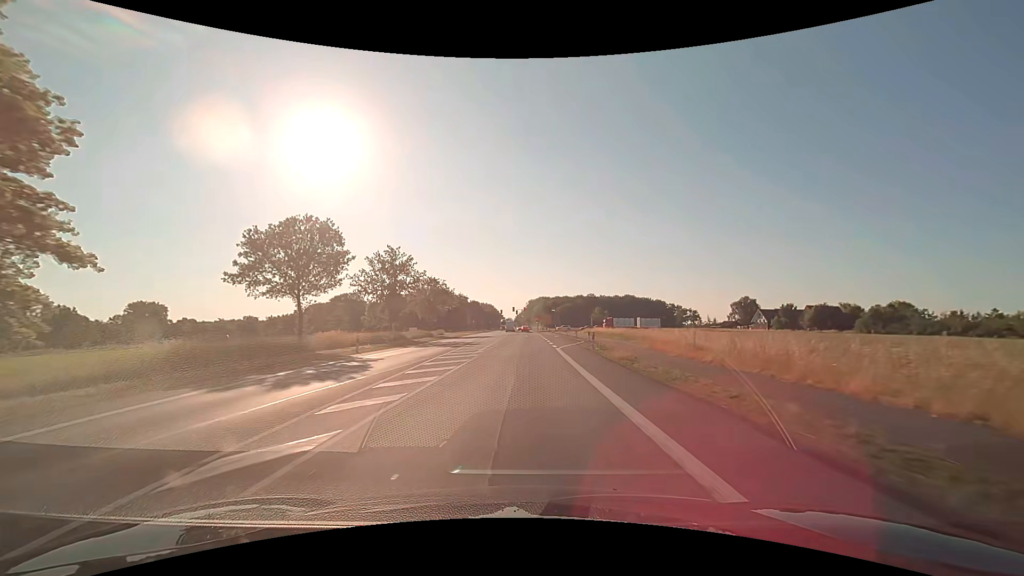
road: primary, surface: asphalt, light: Day
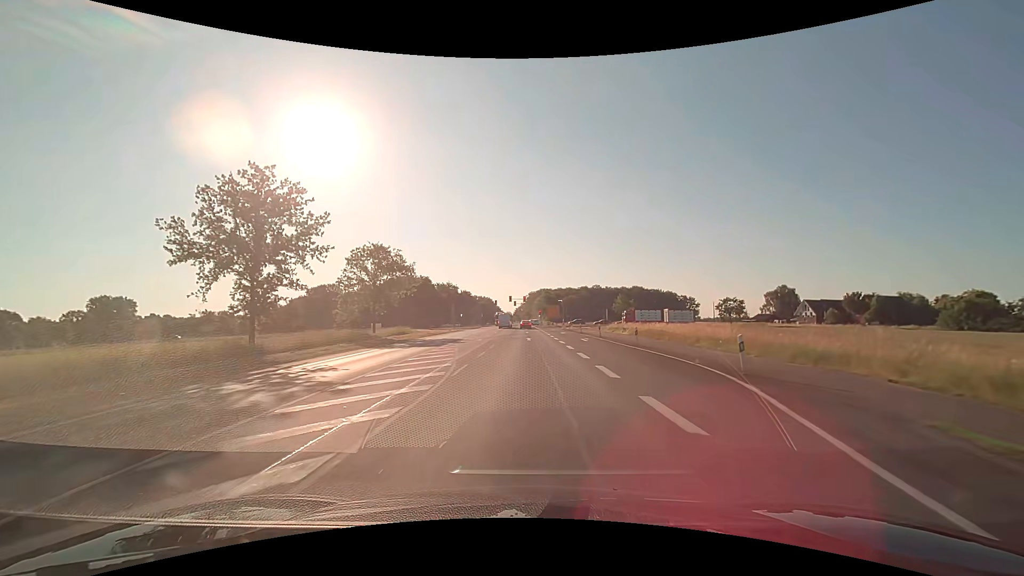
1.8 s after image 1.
(0.0, +32.0) m; 0°
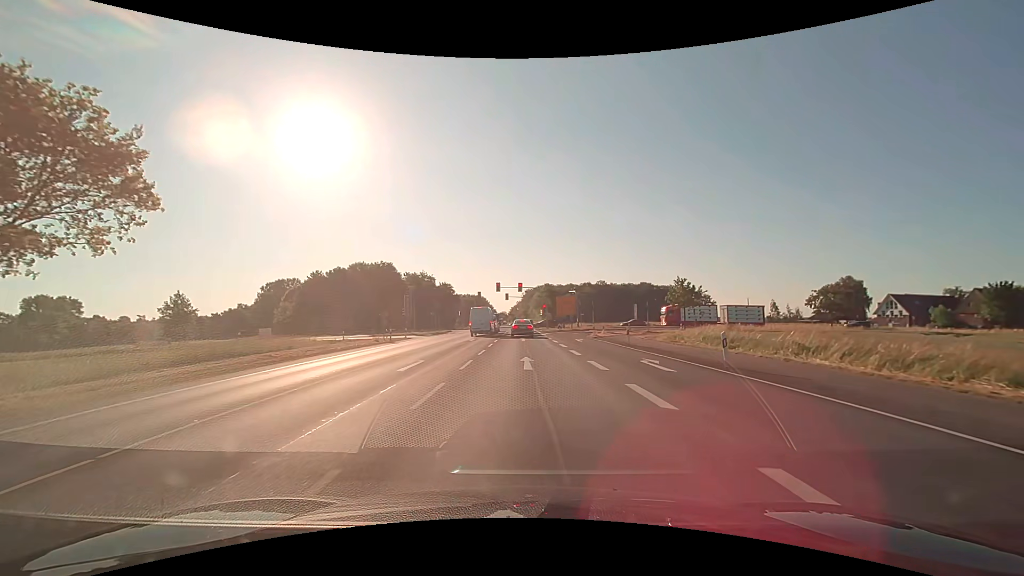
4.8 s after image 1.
(+0.2, +39.7) m; +1°
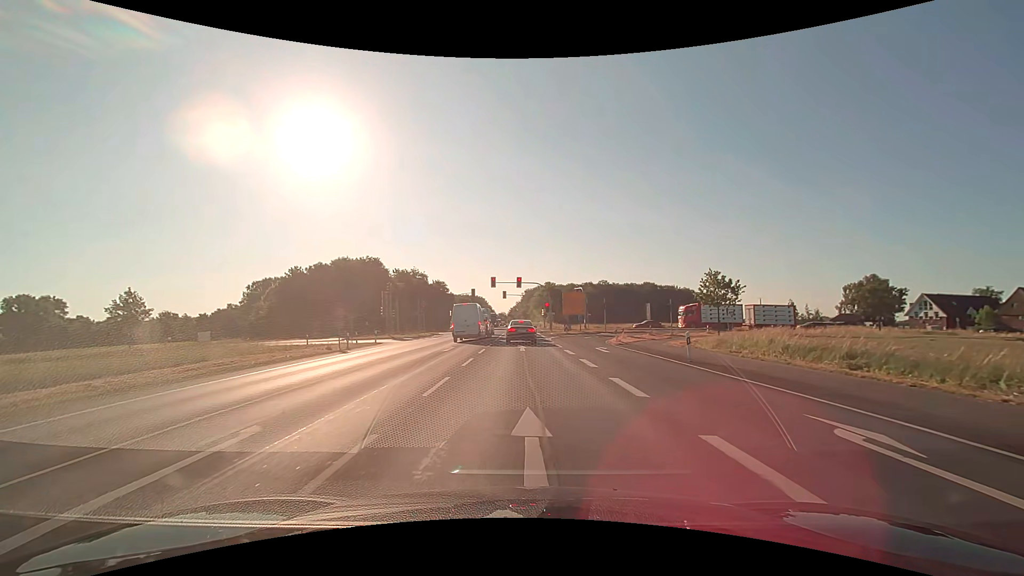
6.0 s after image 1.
(0.0, +10.5) m; 0°
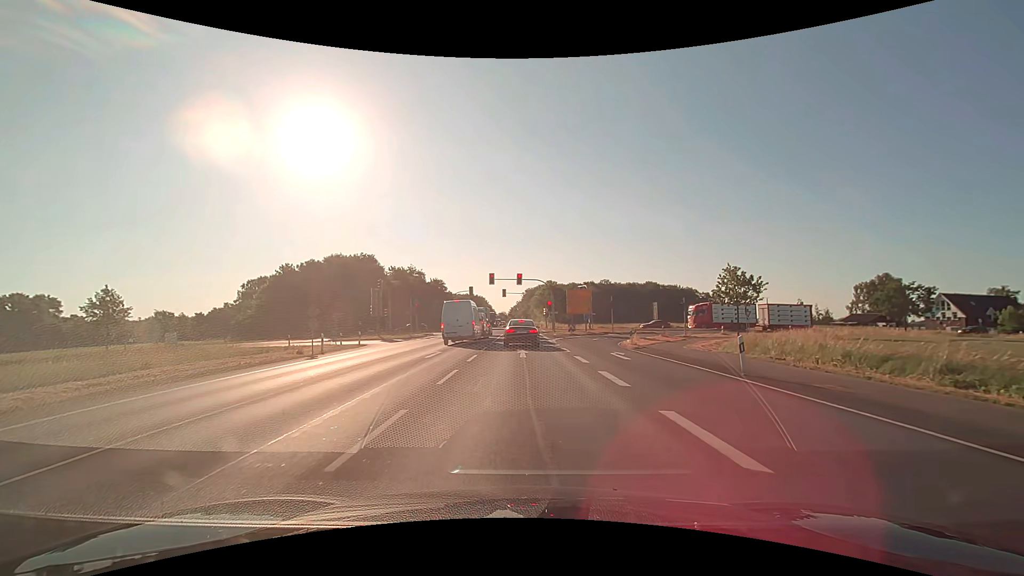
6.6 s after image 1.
(0.0, +4.3) m; 0°
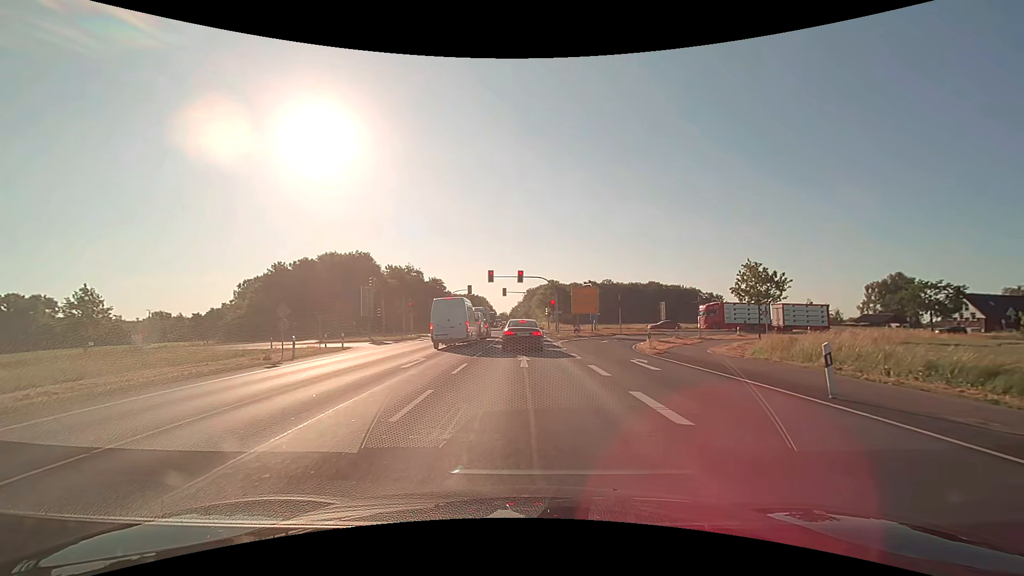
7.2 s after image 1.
(0.0, +3.8) m; 0°
